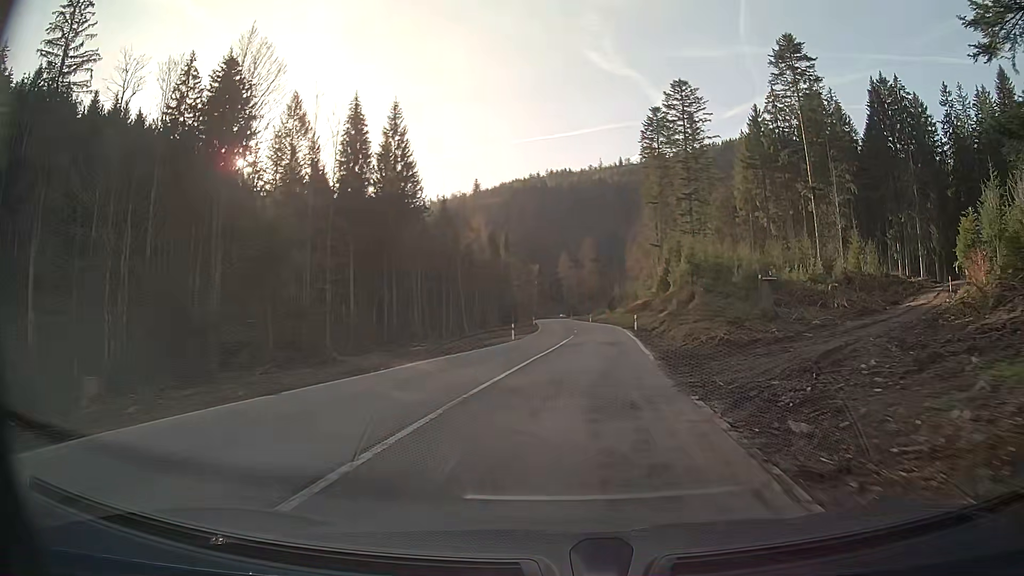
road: secondary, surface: asphalt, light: Day
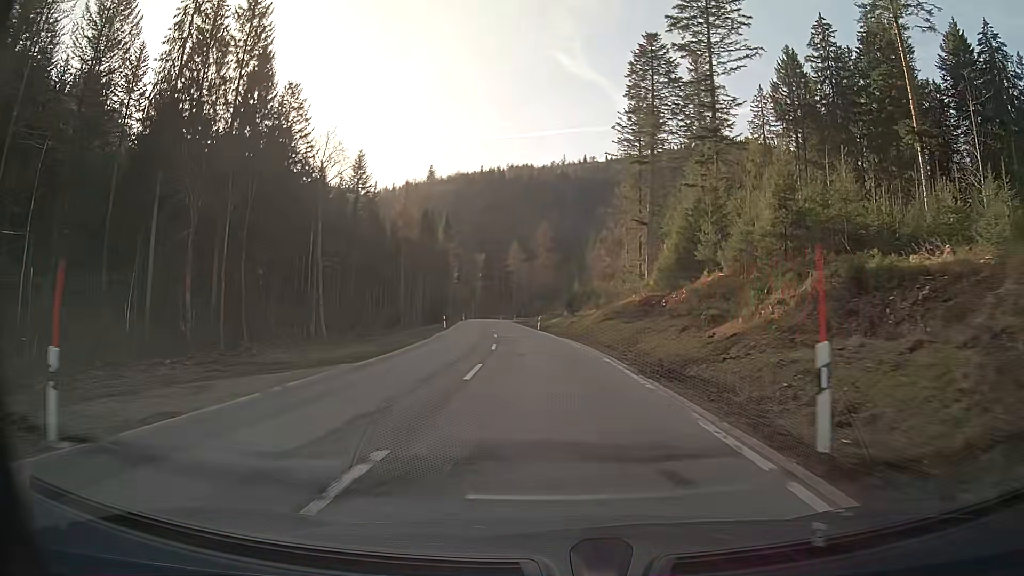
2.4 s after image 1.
(+1.9, +39.0) m; +2°
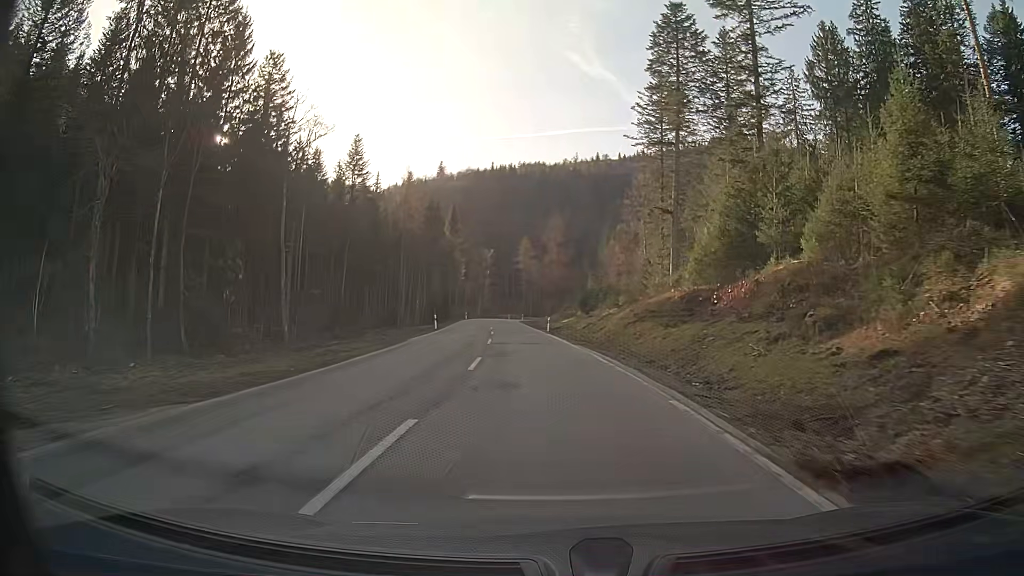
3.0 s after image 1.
(-0.1, +9.9) m; -1°
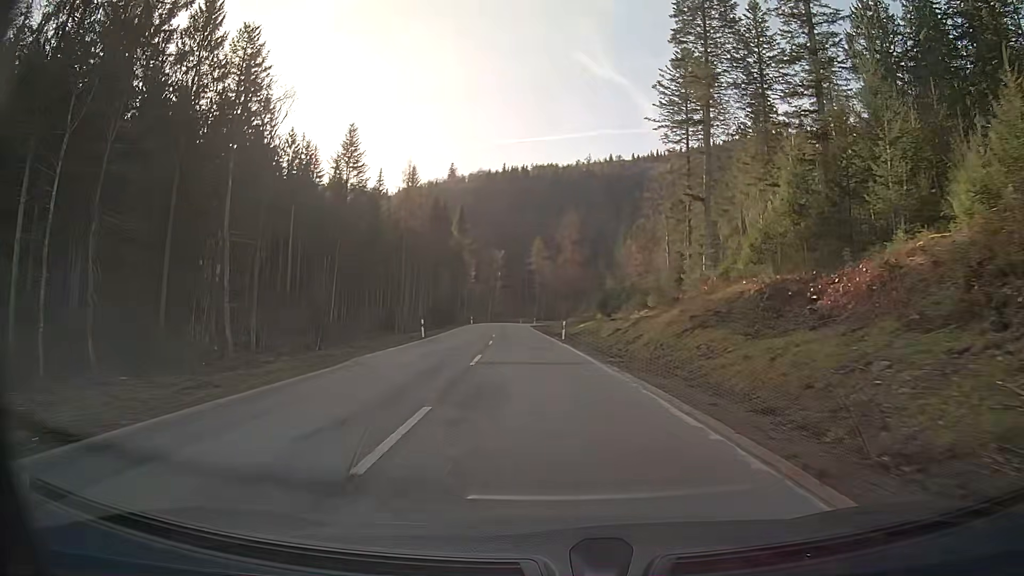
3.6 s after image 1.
(-0.1, +10.0) m; -1°
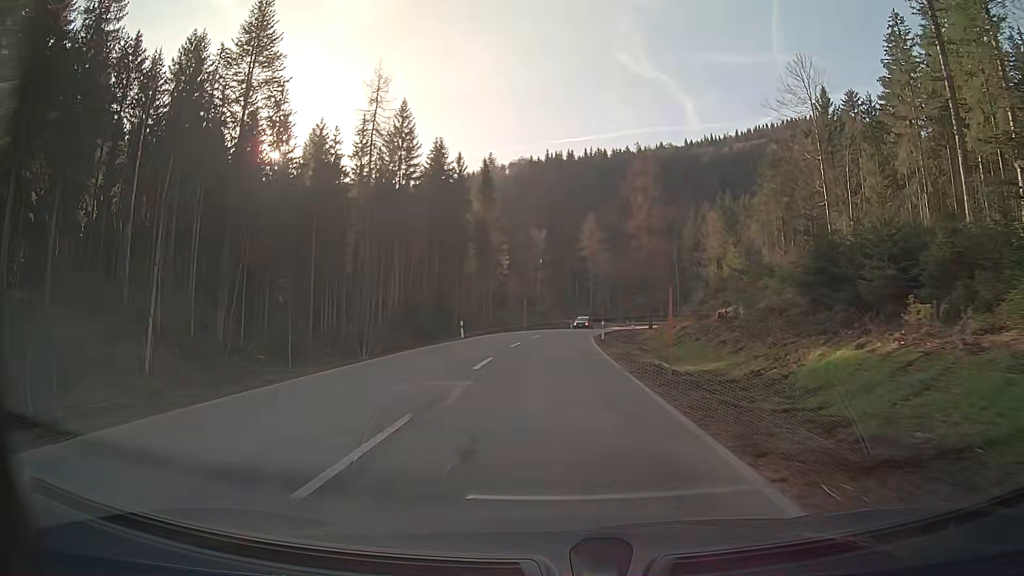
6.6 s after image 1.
(-2.1, +49.5) m; -3°
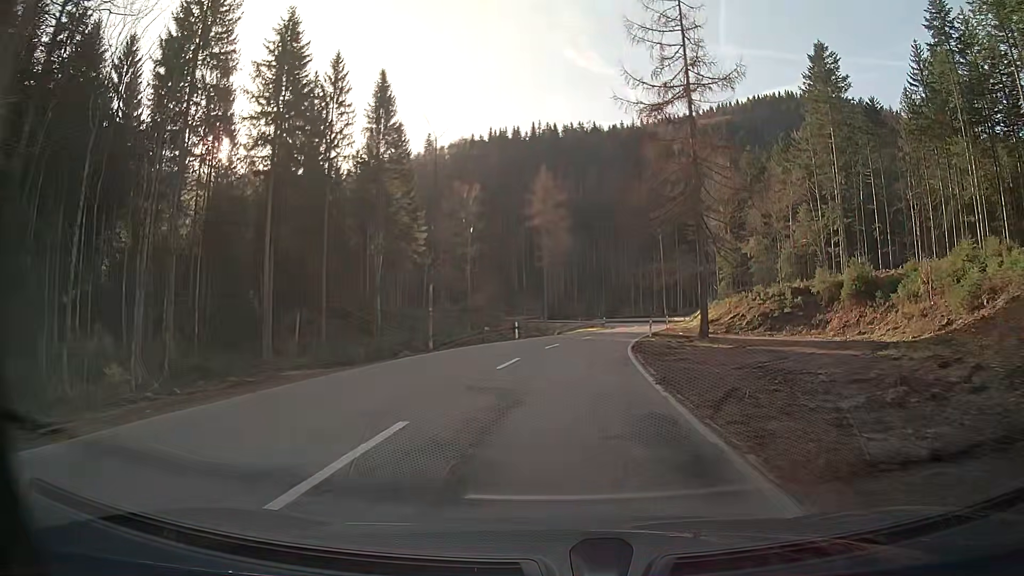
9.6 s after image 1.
(+1.6, +47.8) m; +5°
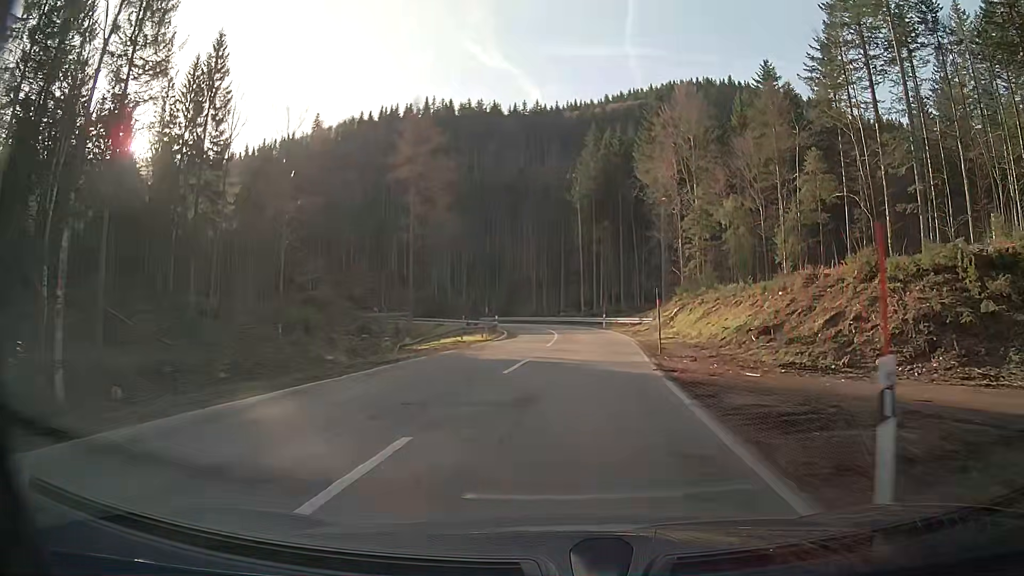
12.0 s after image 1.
(+2.6, +36.9) m; +9°
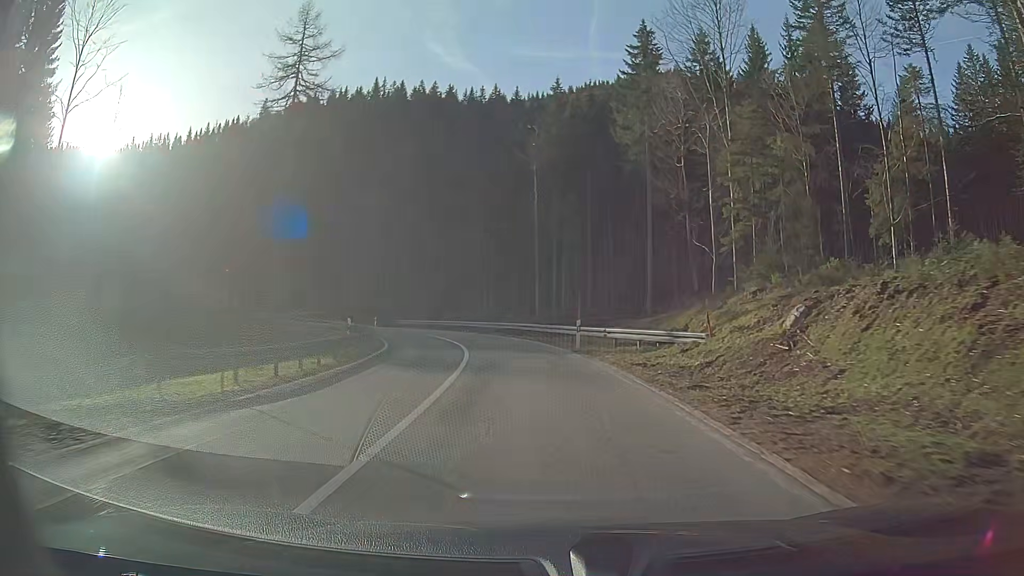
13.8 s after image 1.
(+0.9, +27.1) m; +2°
